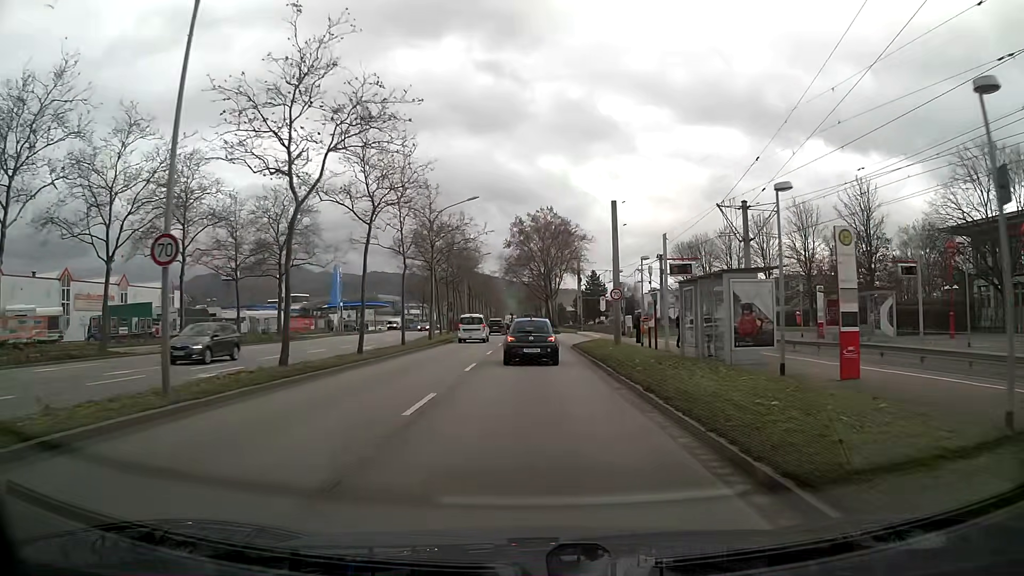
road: primary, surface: asphalt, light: Day
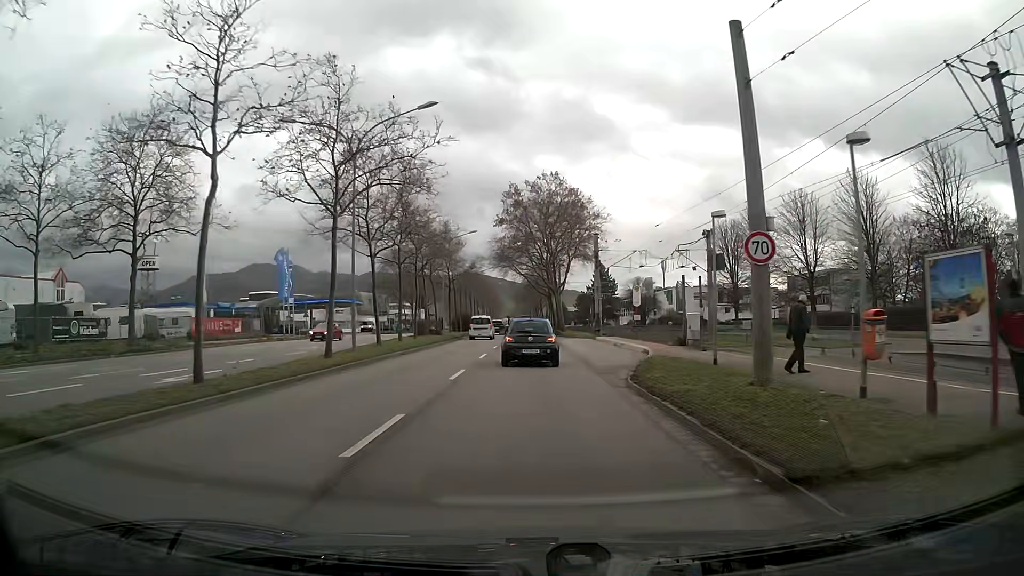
(+0.1, +21.2) m; 0°
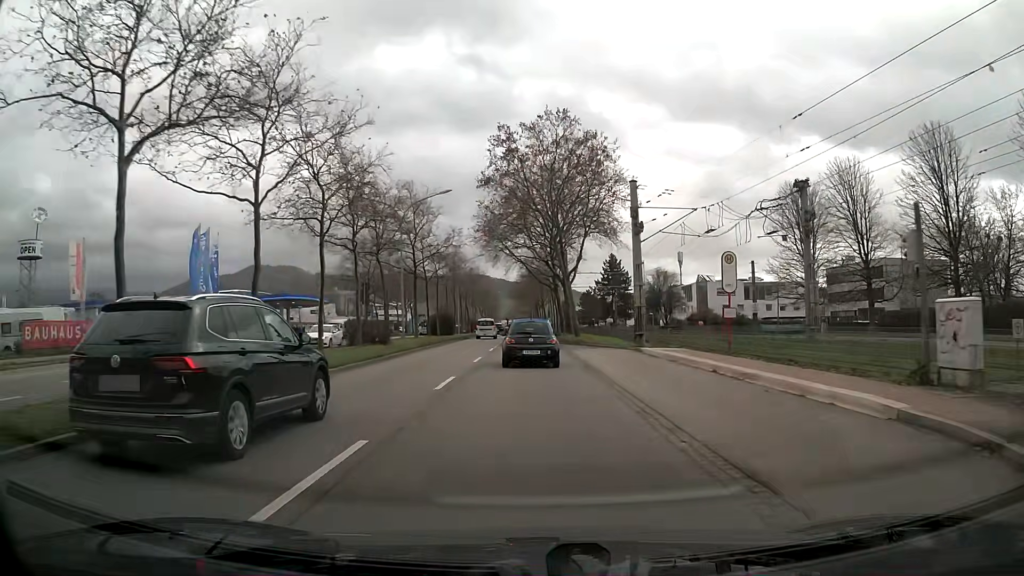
(0.0, +20.5) m; 0°
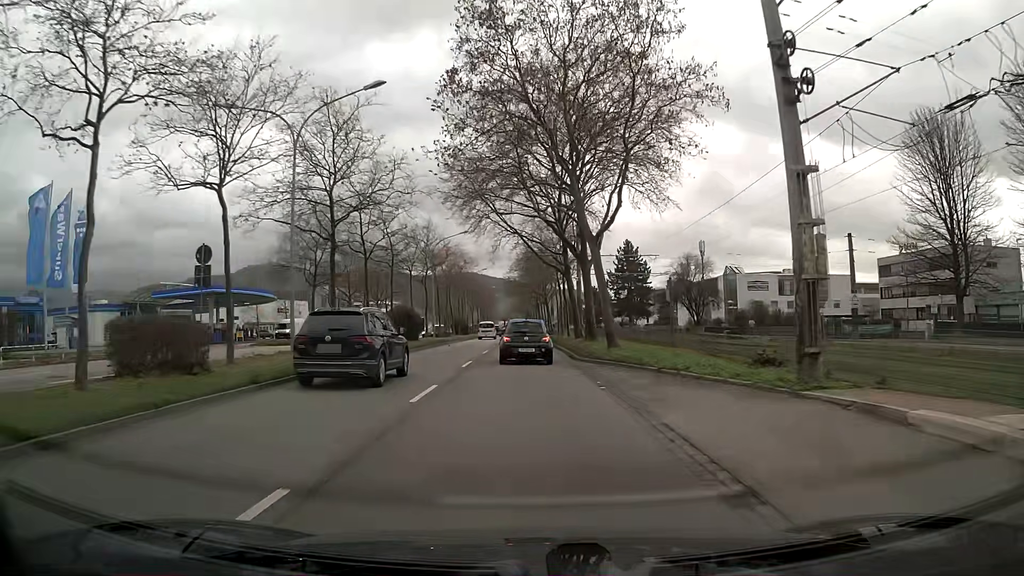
(0.0, +20.8) m; 0°
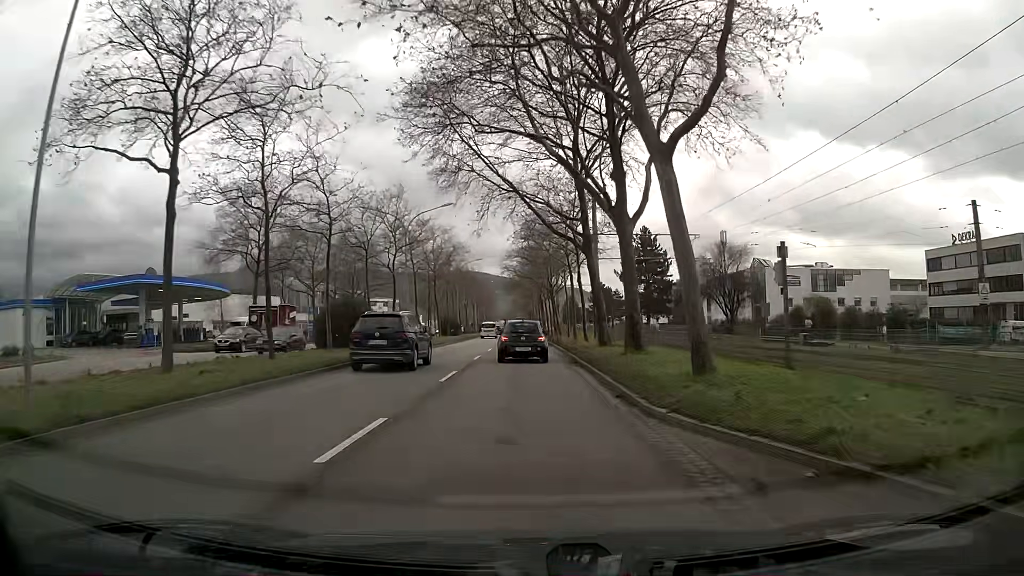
(0.0, +14.2) m; 0°
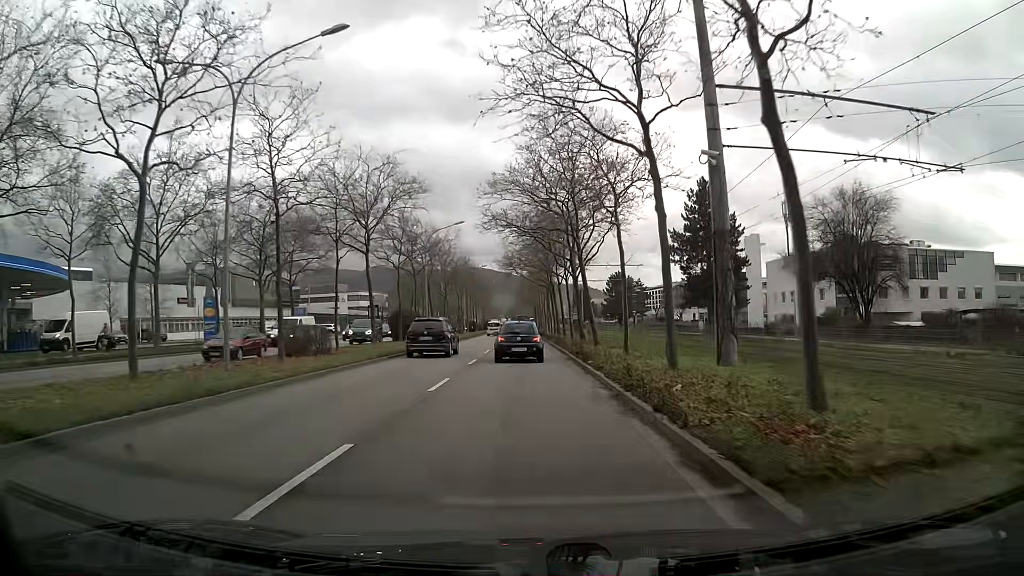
(-0.1, +29.8) m; 0°
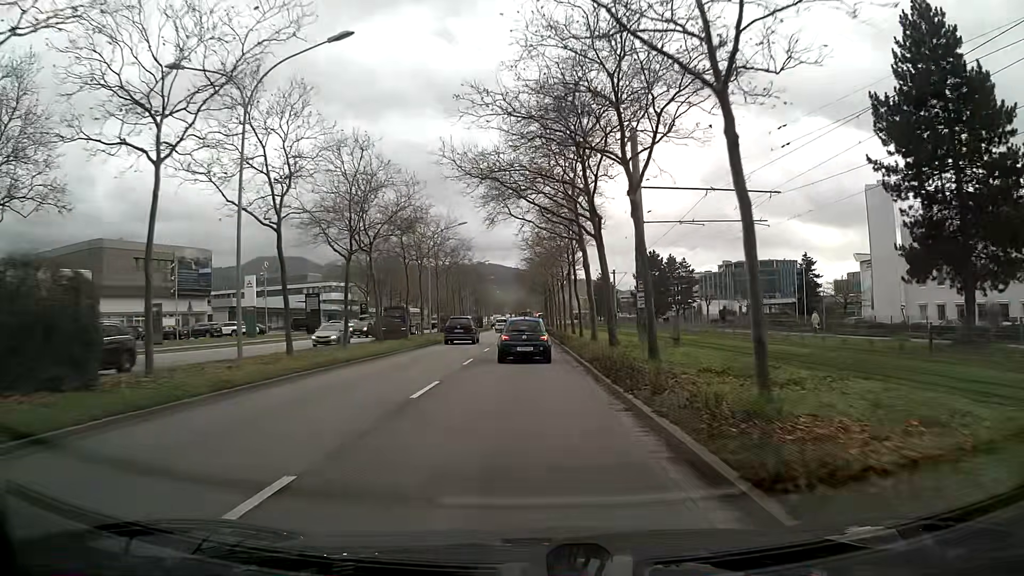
(-0.2, +38.4) m; -1°
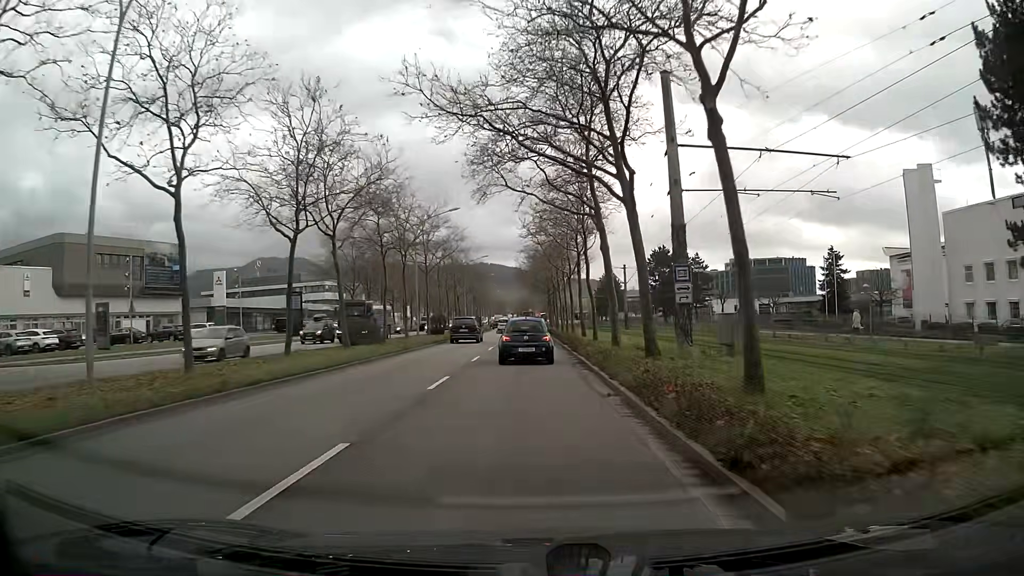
(0.0, +7.6) m; 0°
